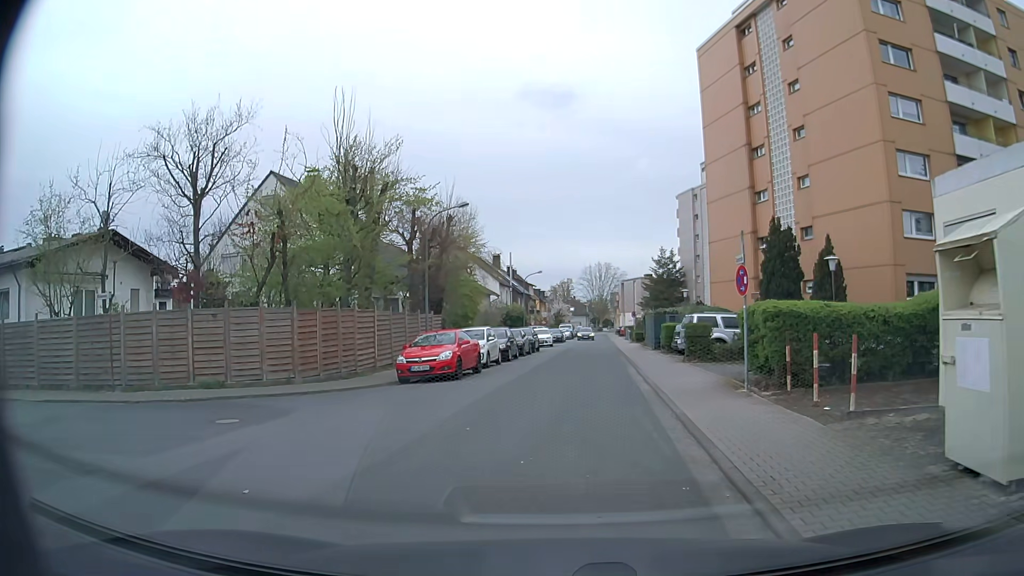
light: Day
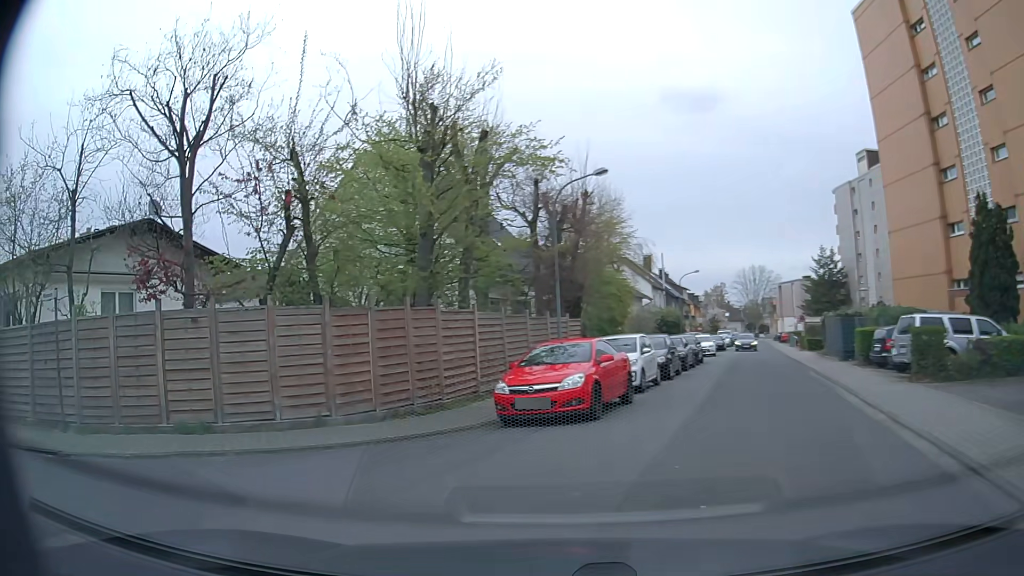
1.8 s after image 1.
(-0.1, +7.0) m; -11°
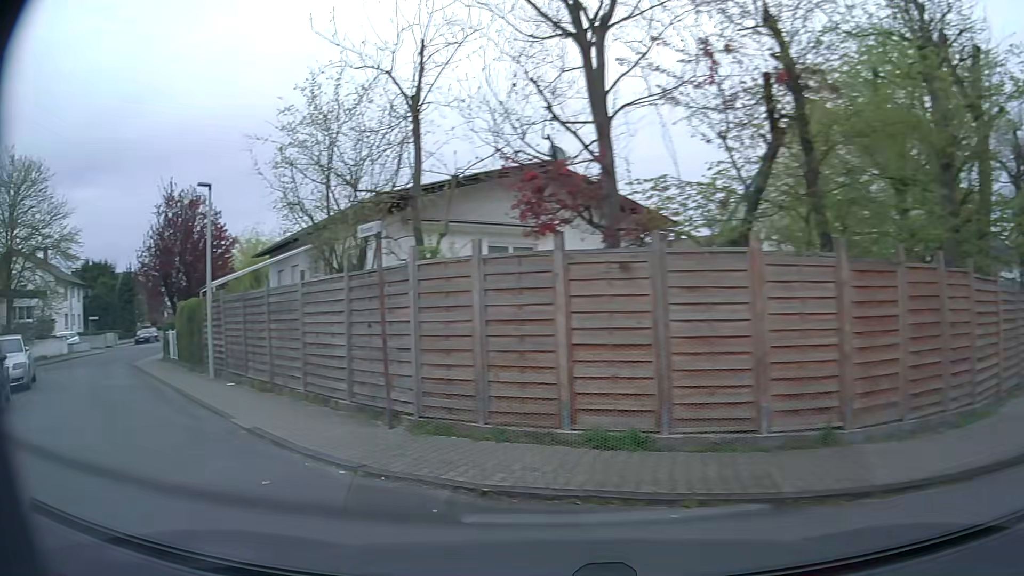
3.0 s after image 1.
(-1.3, +4.2) m; -33°
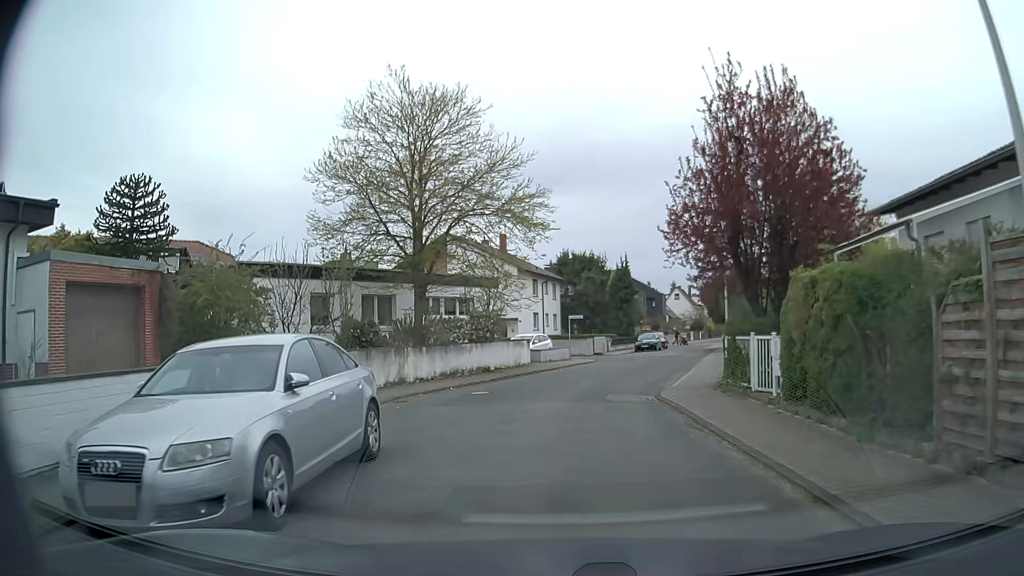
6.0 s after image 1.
(-8.3, +10.8) m; -46°
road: residential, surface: asphalt
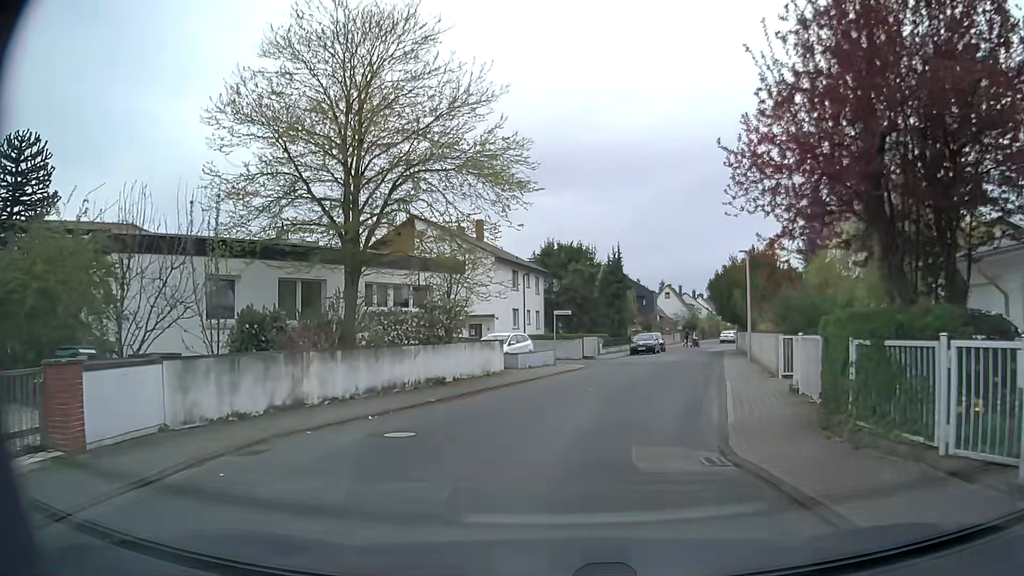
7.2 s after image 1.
(+0.1, +7.2) m; +1°
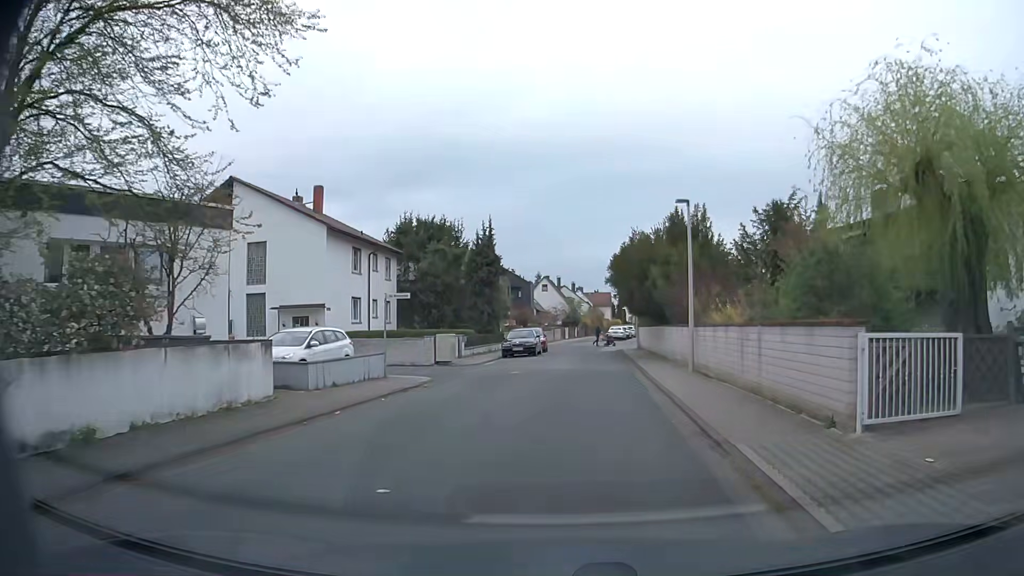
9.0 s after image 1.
(+0.9, +11.2) m; +10°
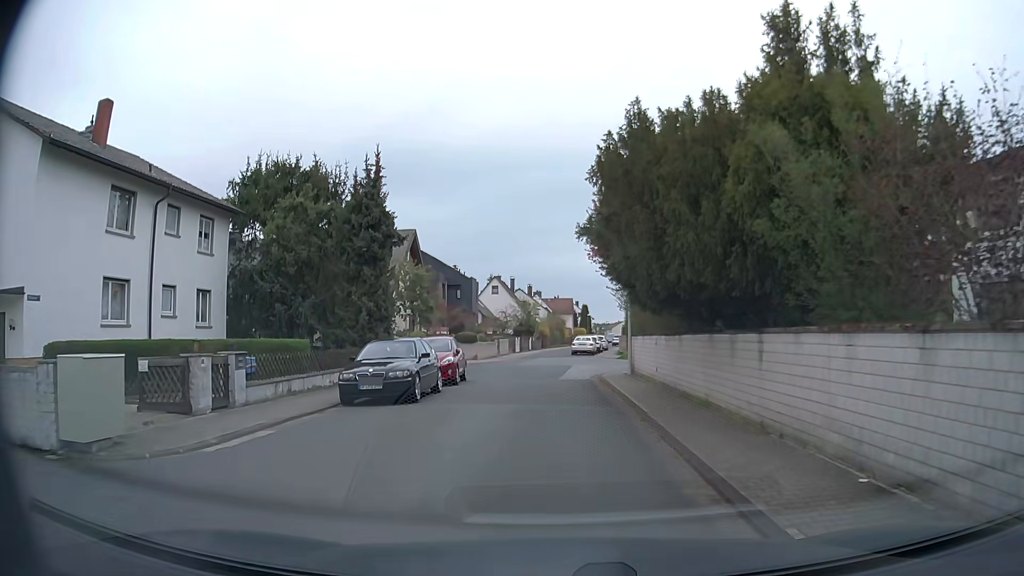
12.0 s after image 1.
(+1.3, +19.2) m; +5°
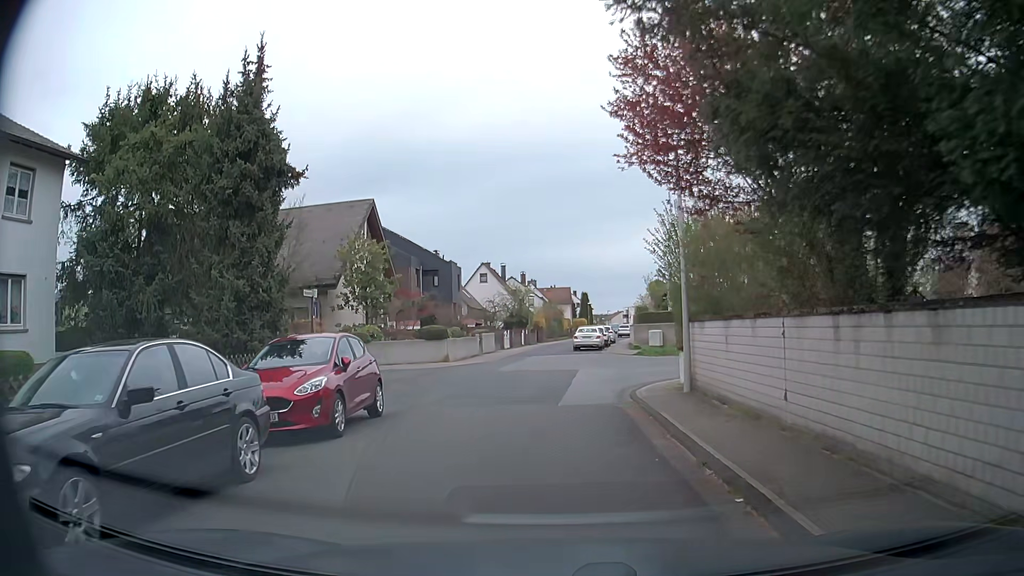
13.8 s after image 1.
(-0.1, +10.9) m; -1°
(0, +10) (+1, +20) (+8, +27) (+18, +28) (+28, +29) (+38, +31) (+48, +32) (+57, +33) (+67, +35) (+77, +36) m
